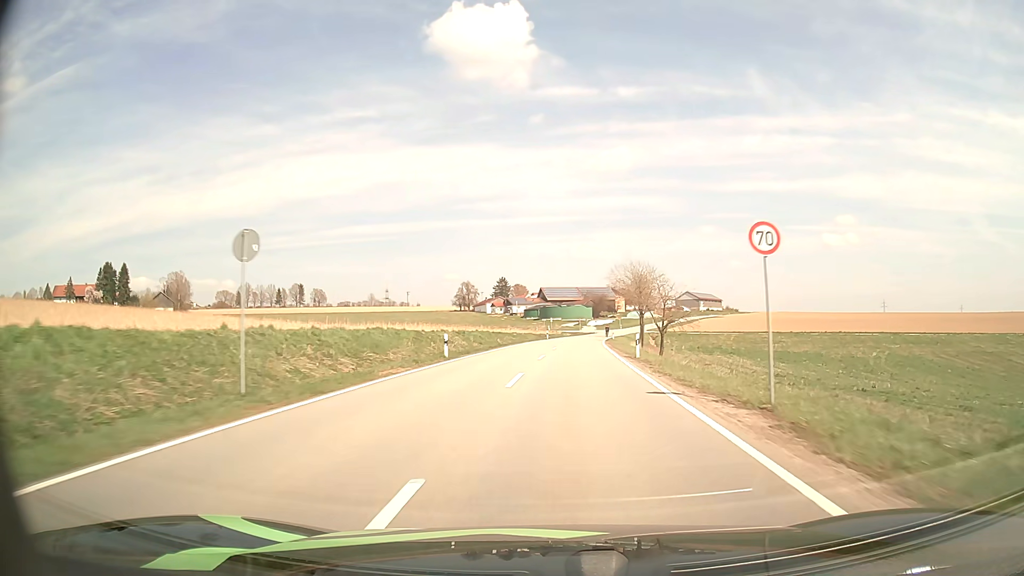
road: tertiary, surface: asphalt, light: Day
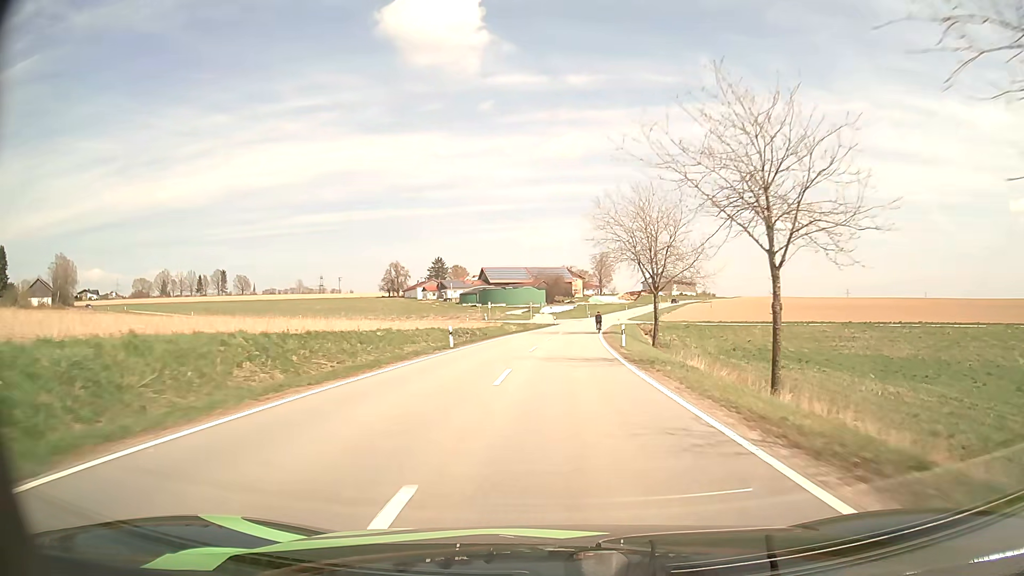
(+1.8, +49.3) m; +4°
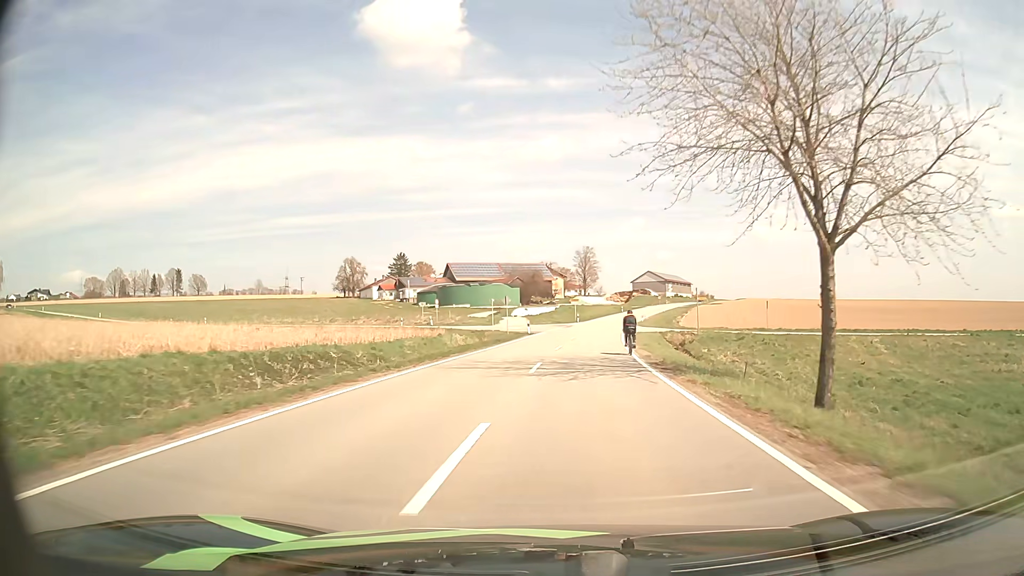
(+0.7, +33.5) m; +2°
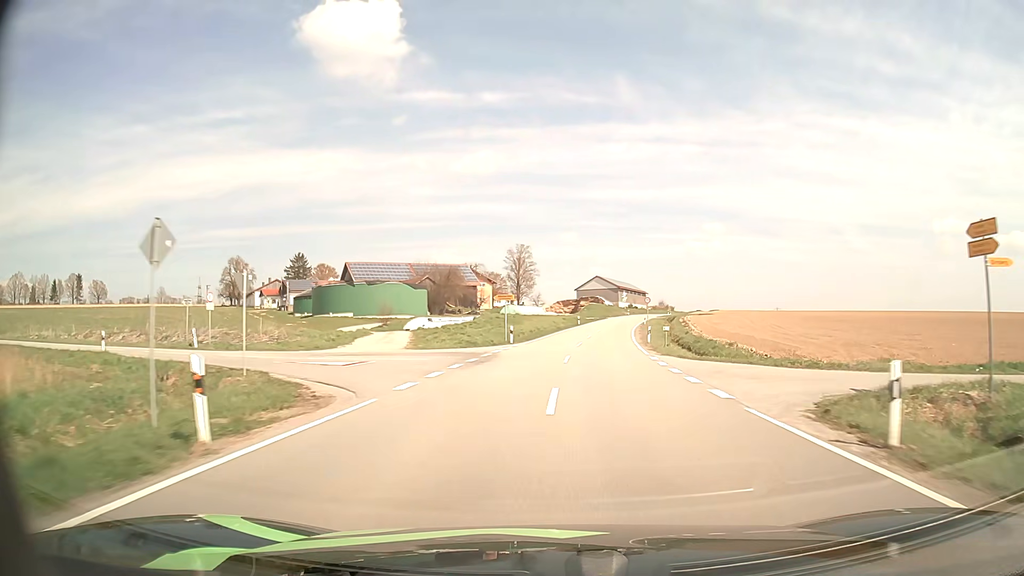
(+1.6, +44.1) m; +5°
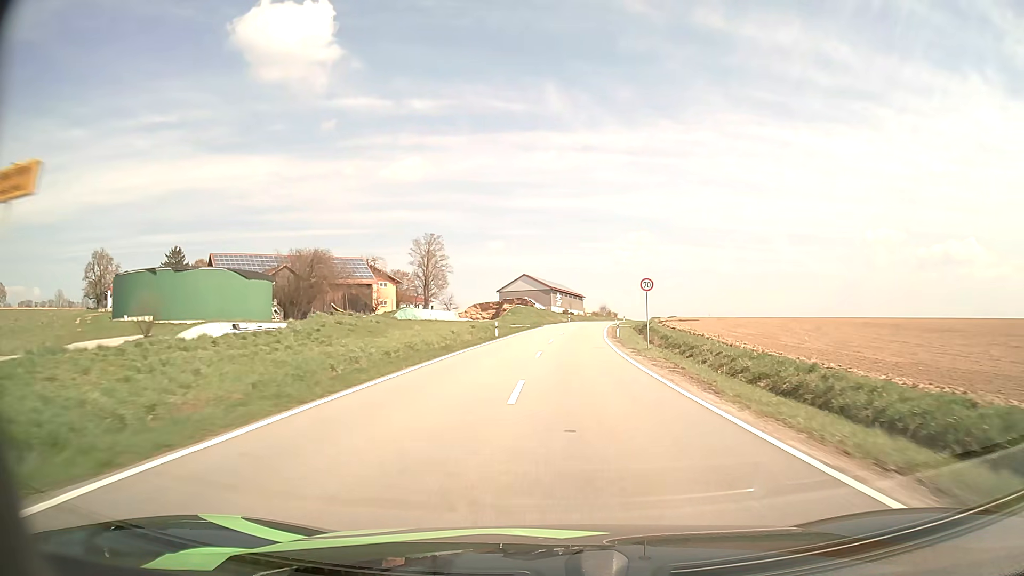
(+2.1, +36.3) m; +6°
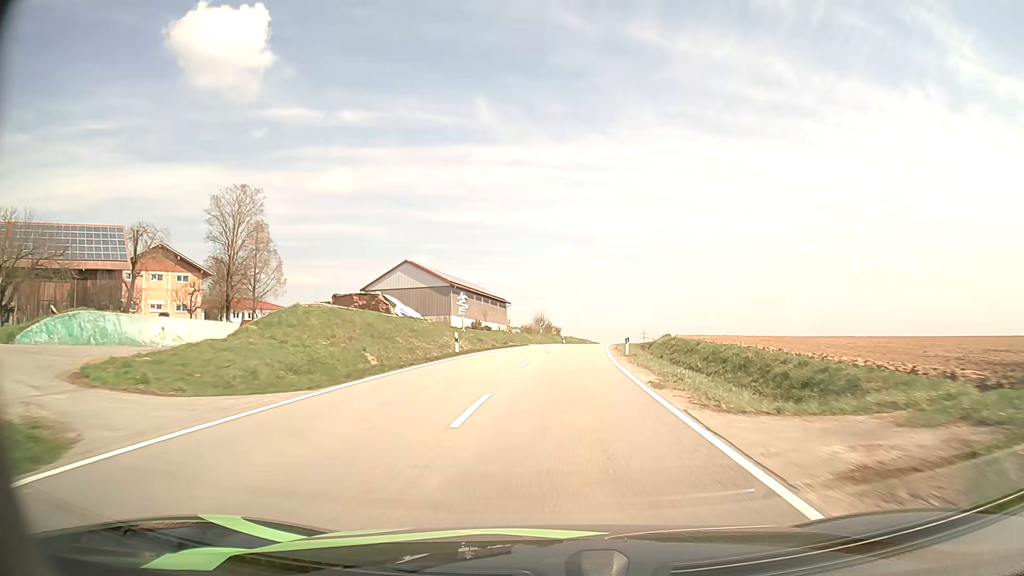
(+3.9, +64.2) m; +6°
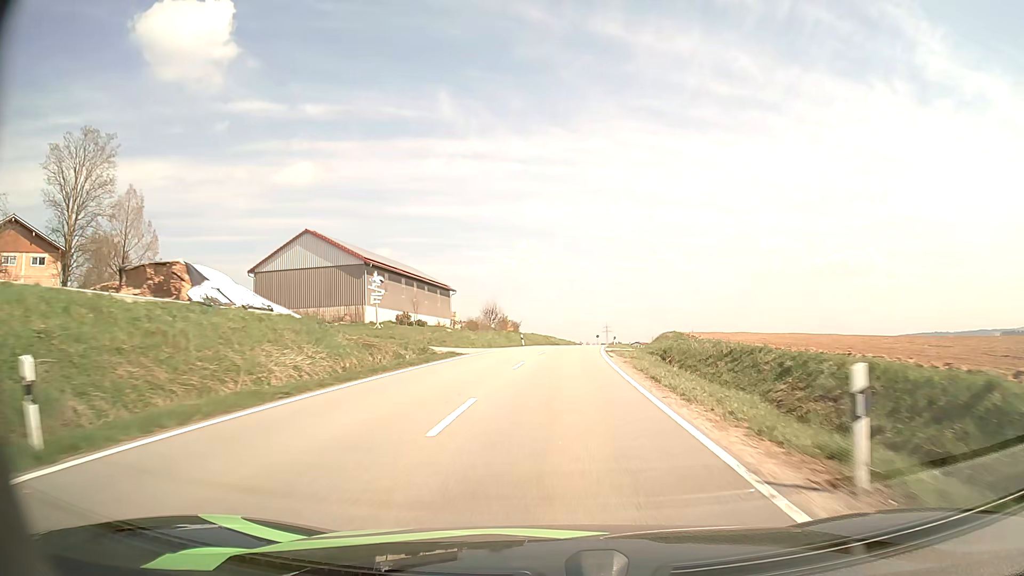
(+0.7, +25.5) m; +3°
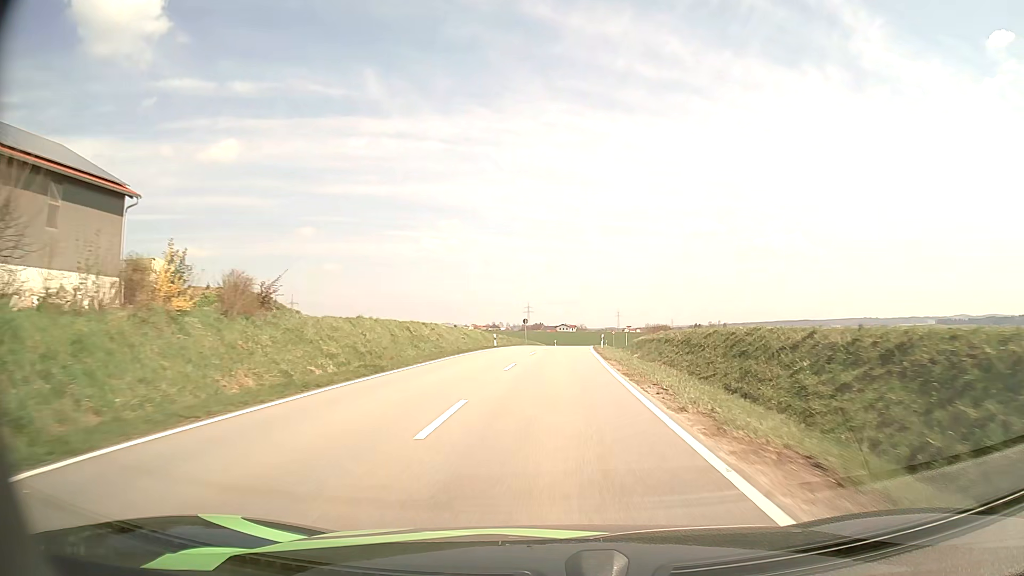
(+3.7, +61.7) m; +7°
(0, +10) (0, +20) (+1, +30) (+1, +40) (+2, +50) (+2, +60) (+3, +70) (+4, +80) (+5, +90) (+6, +100) m
